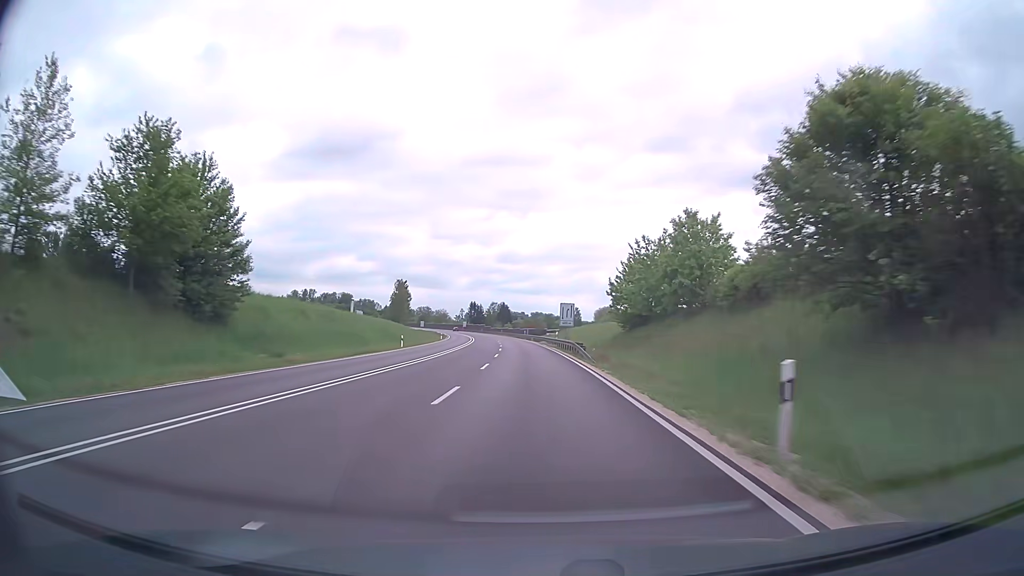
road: trunk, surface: asphalt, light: Day
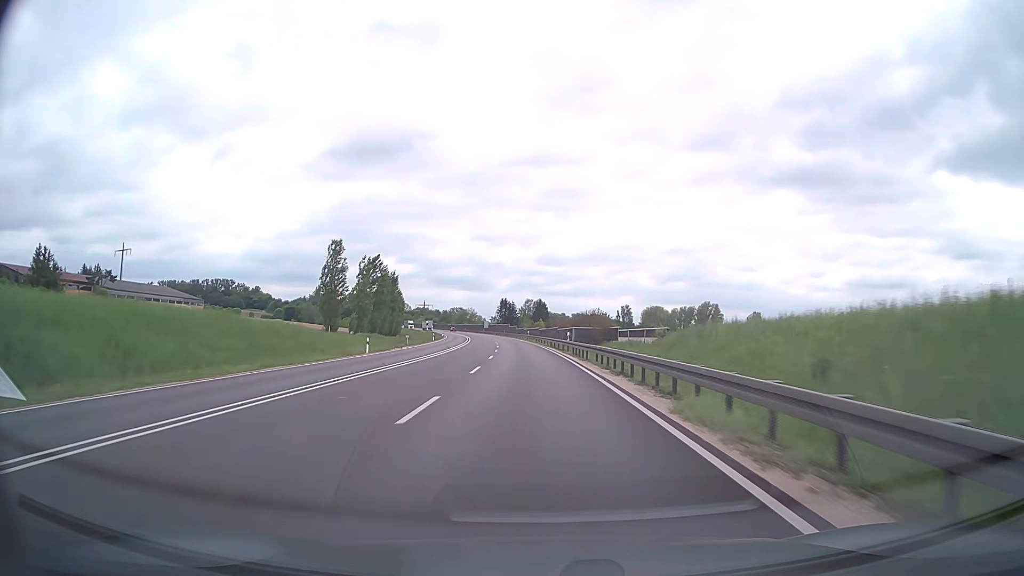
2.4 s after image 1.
(-1.7, +63.1) m; -3°
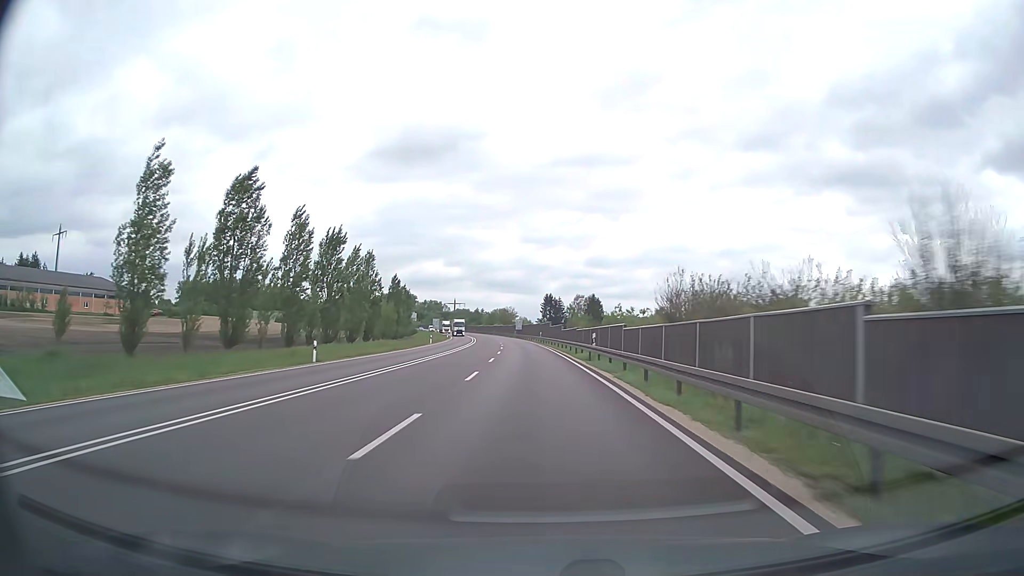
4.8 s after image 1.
(-2.3, +63.1) m; -4°
(0, +10) (0, +20) (0, +30) (-1, +40) (-1, +50) (-2, +60) (-2, +70) (-3, +80) (-4, +90) (-5, +100) m
